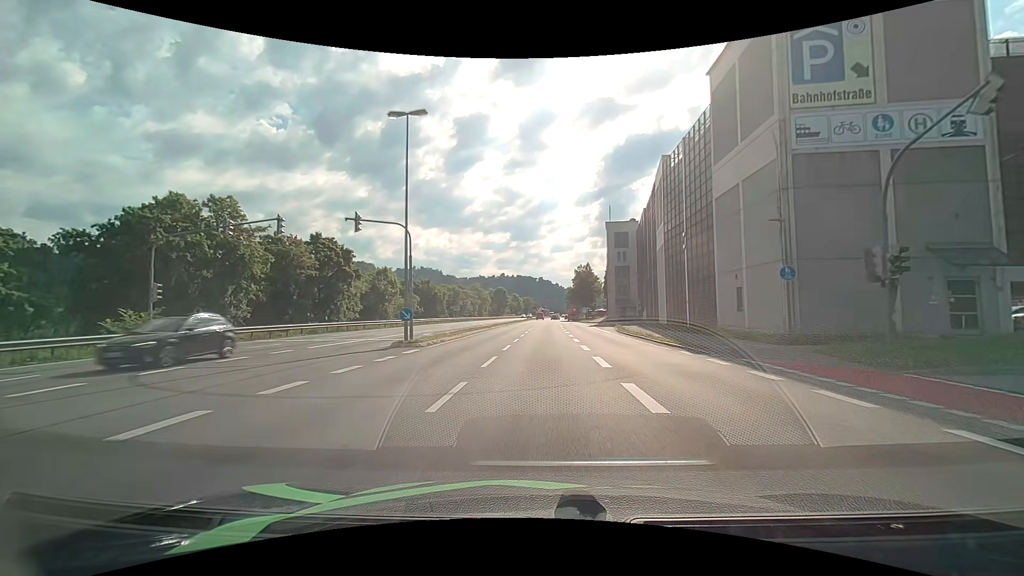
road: primary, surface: asphalt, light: Day
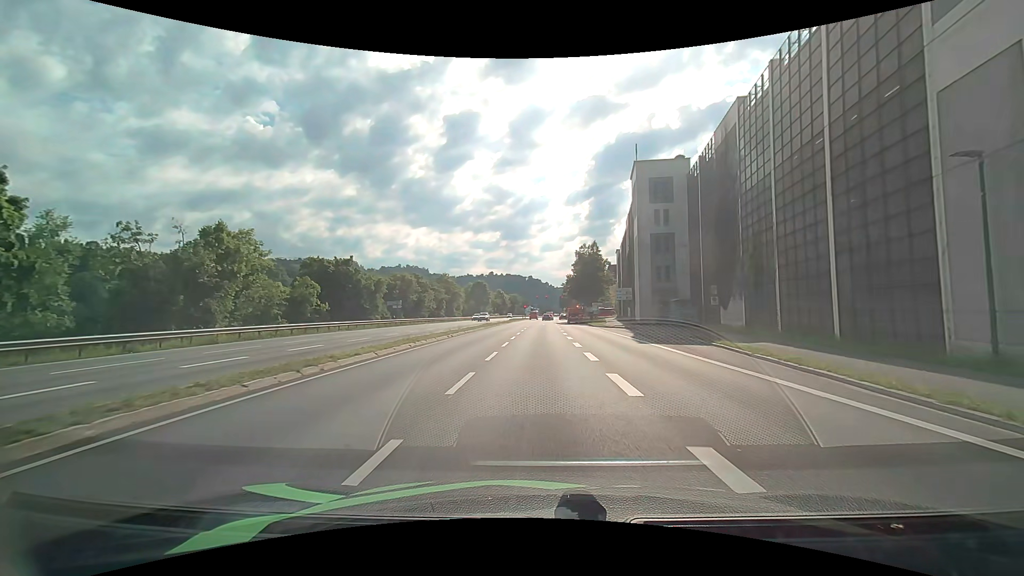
(+0.4, +34.3) m; 0°
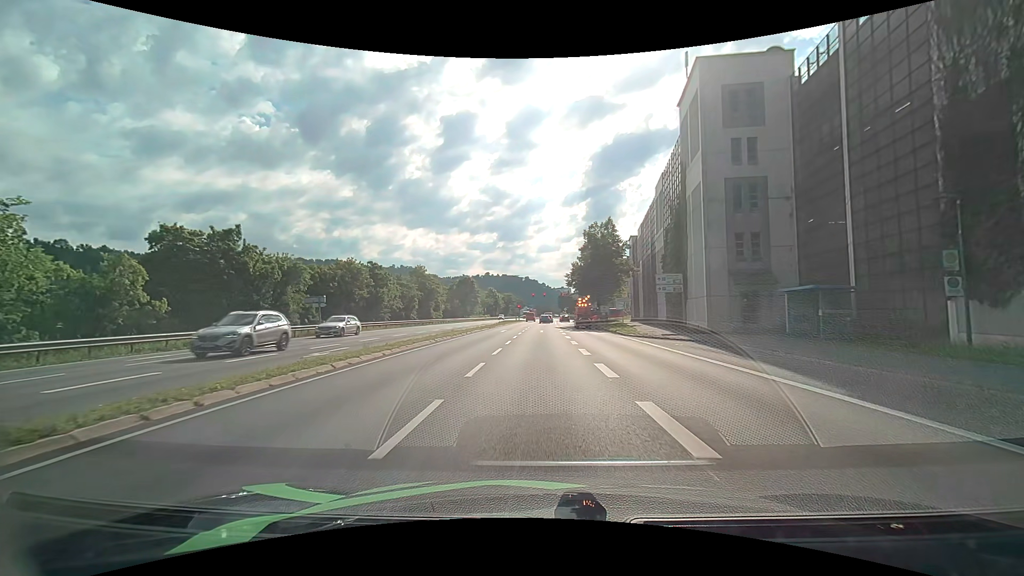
(+0.4, +21.3) m; +2°
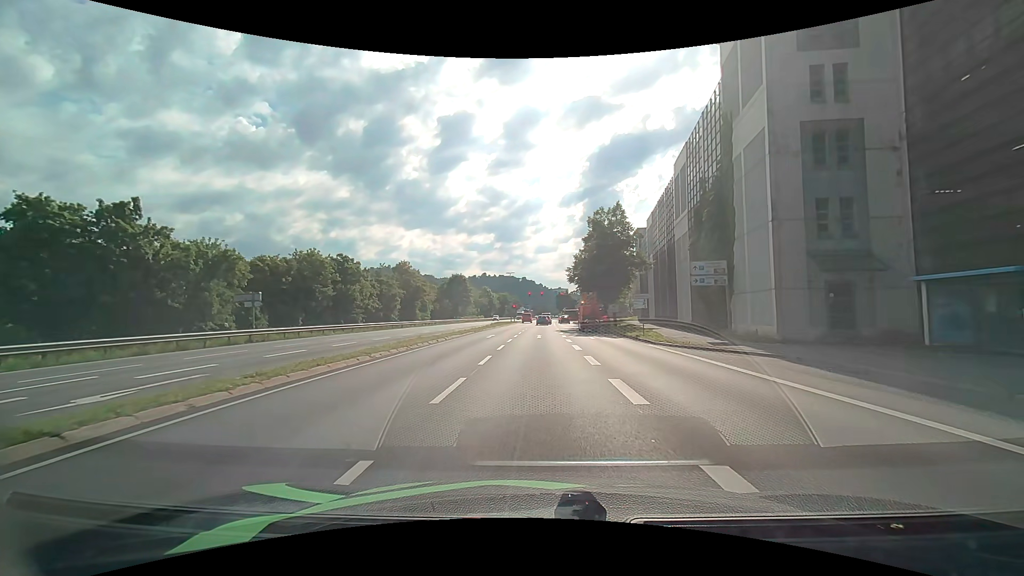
(0.0, +9.1) m; 0°
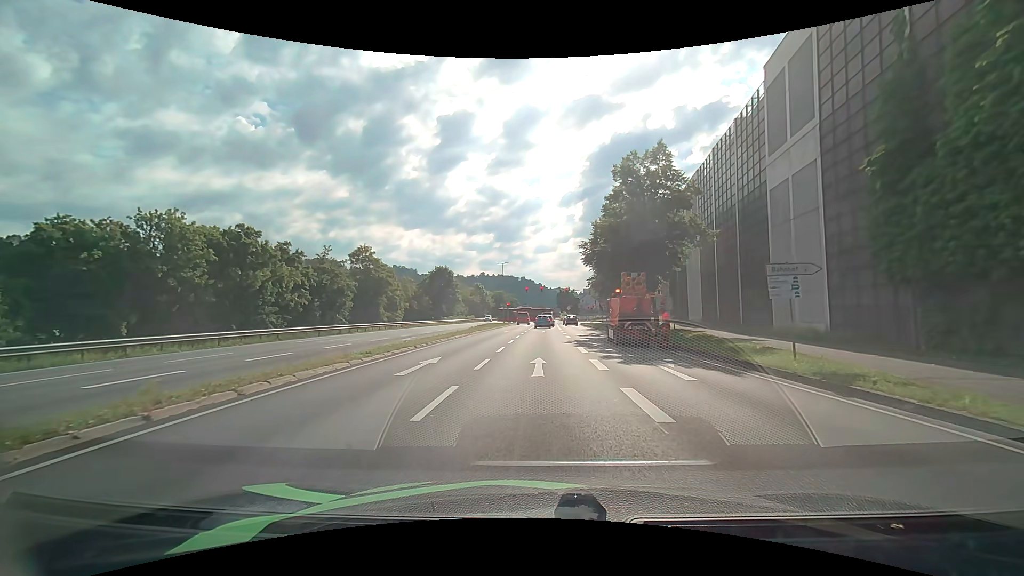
(-0.1, +19.0) m; 0°
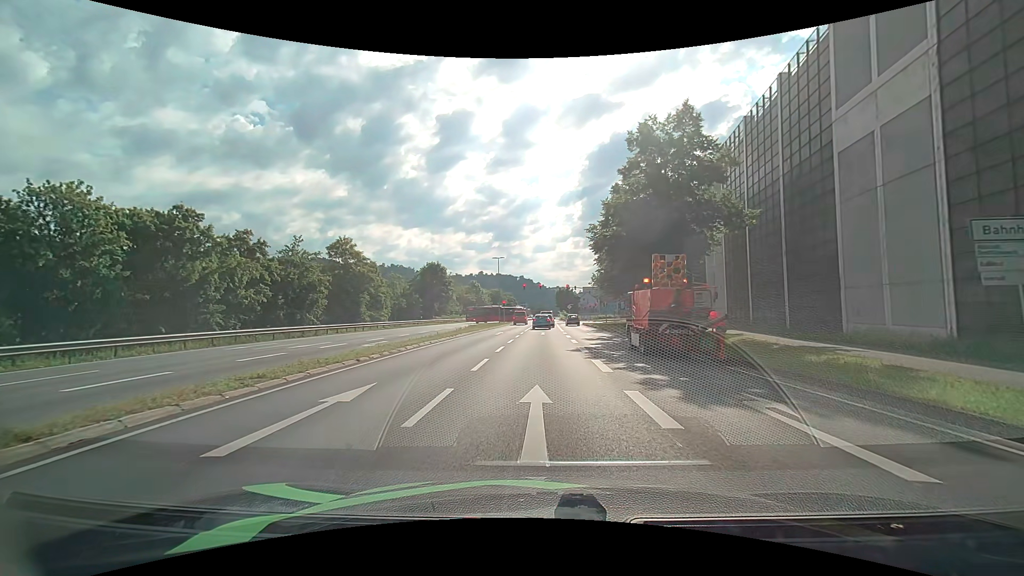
(-0.1, +6.4) m; 0°
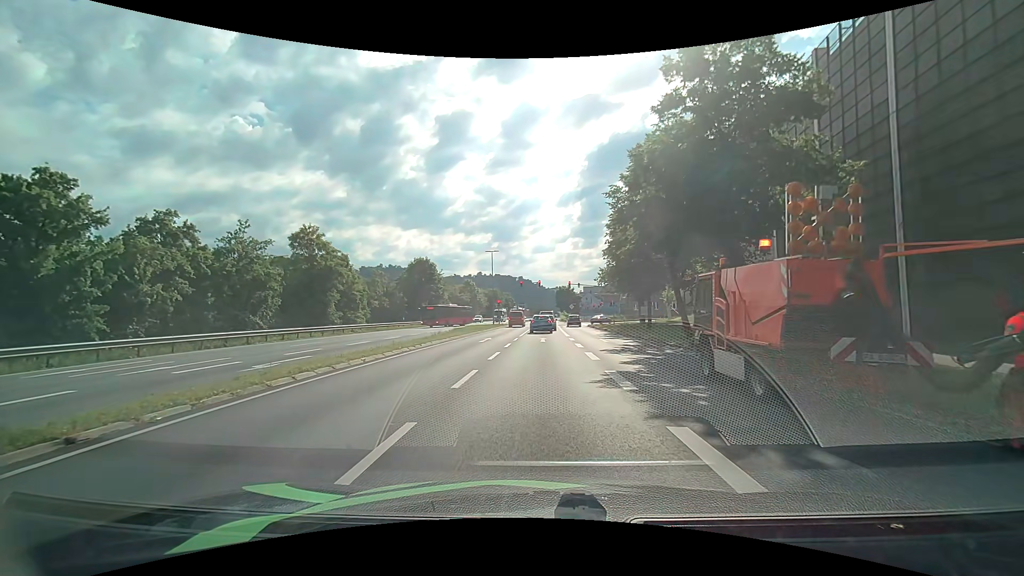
(-0.1, +8.8) m; +1°
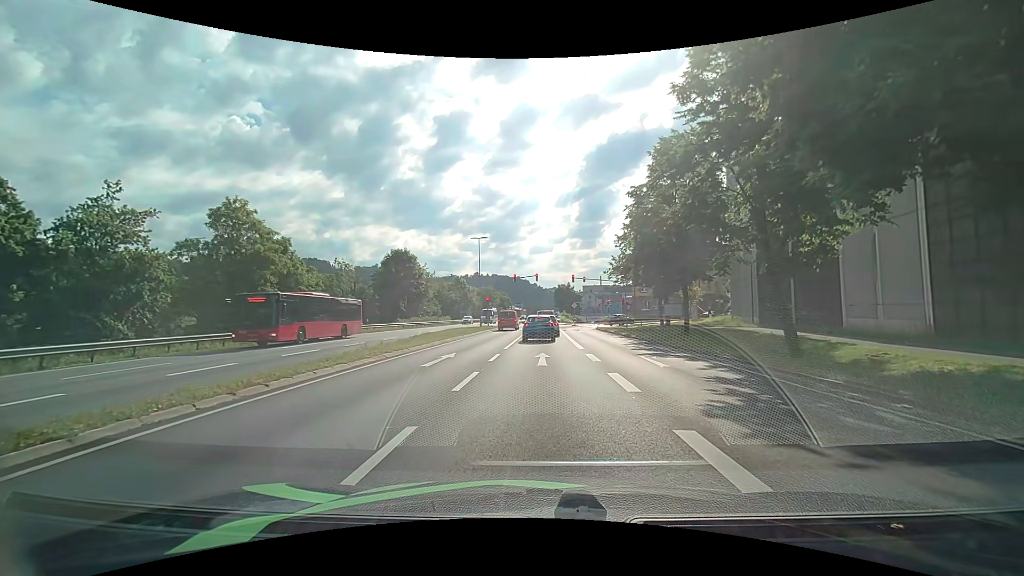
(-0.5, +12.0) m; -2°
(0, +10) (0, +20) (+1, +30) (+1, +40) (+1, +50) (+1, +60) (+2, +70) (+2, +80) (+2, +90) (+3, +100) m
